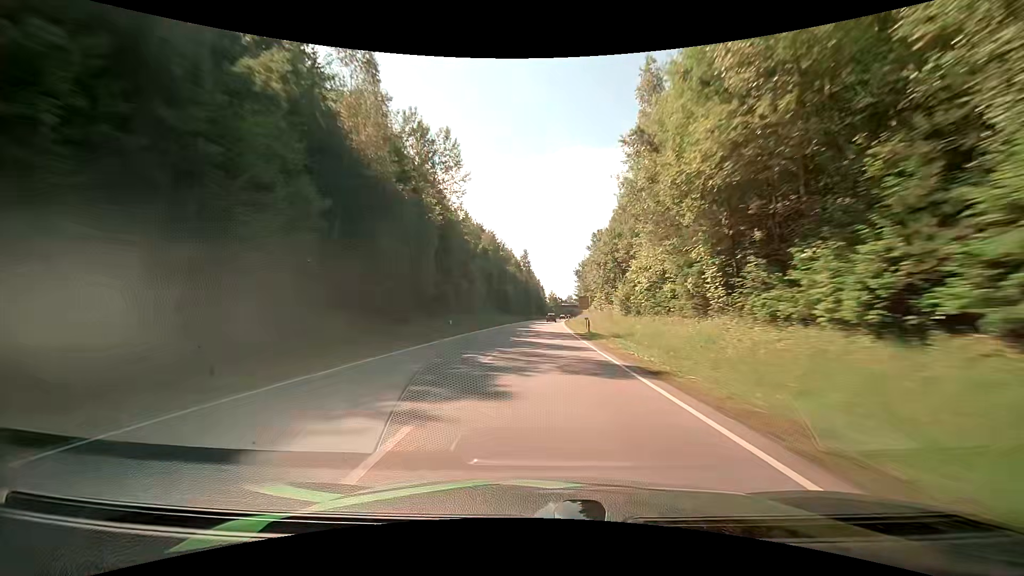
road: primary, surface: asphalt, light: Day
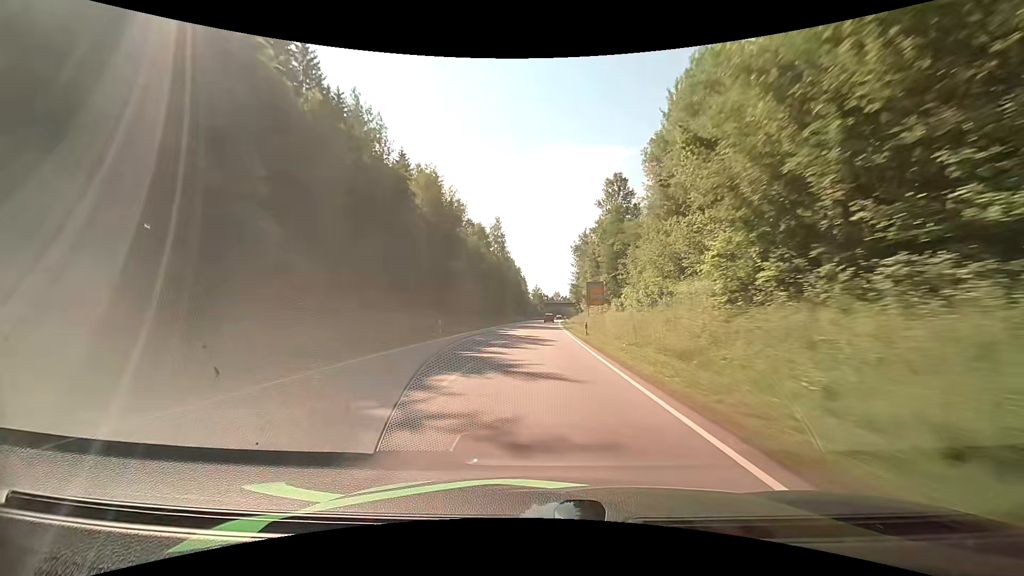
(+0.8, +51.7) m; +2°
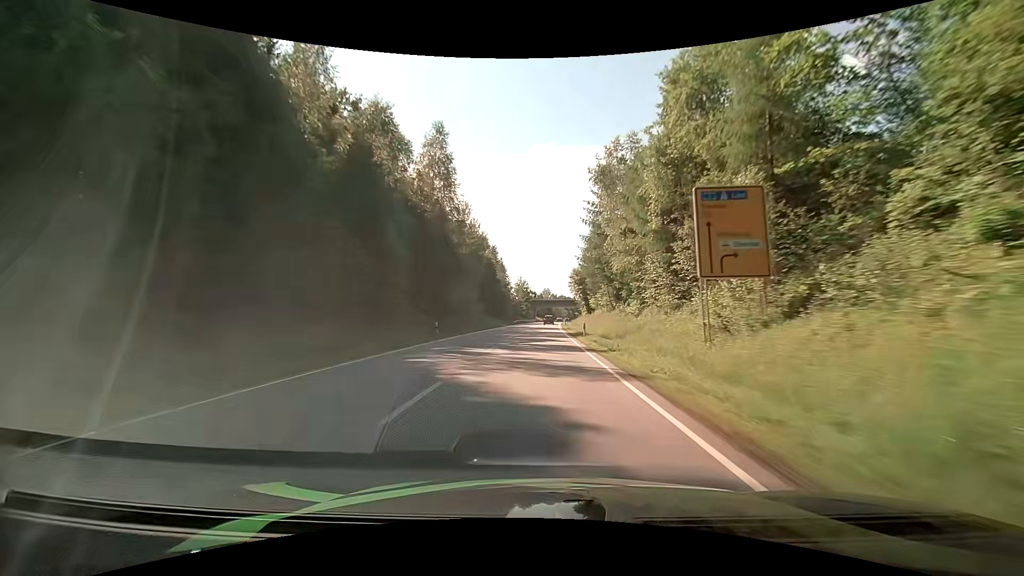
(+0.8, +50.5) m; +2°
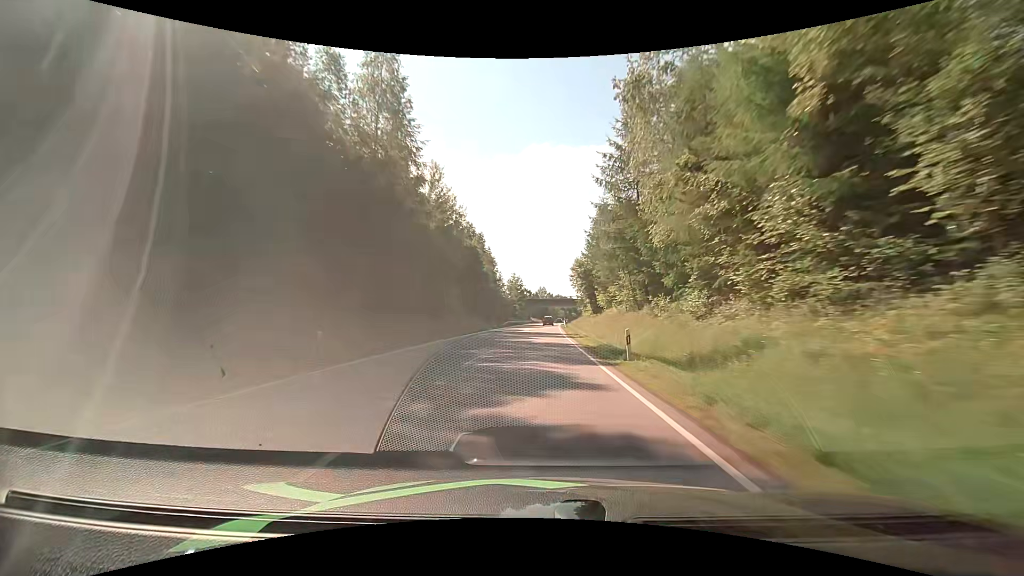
(+0.1, +16.8) m; 0°
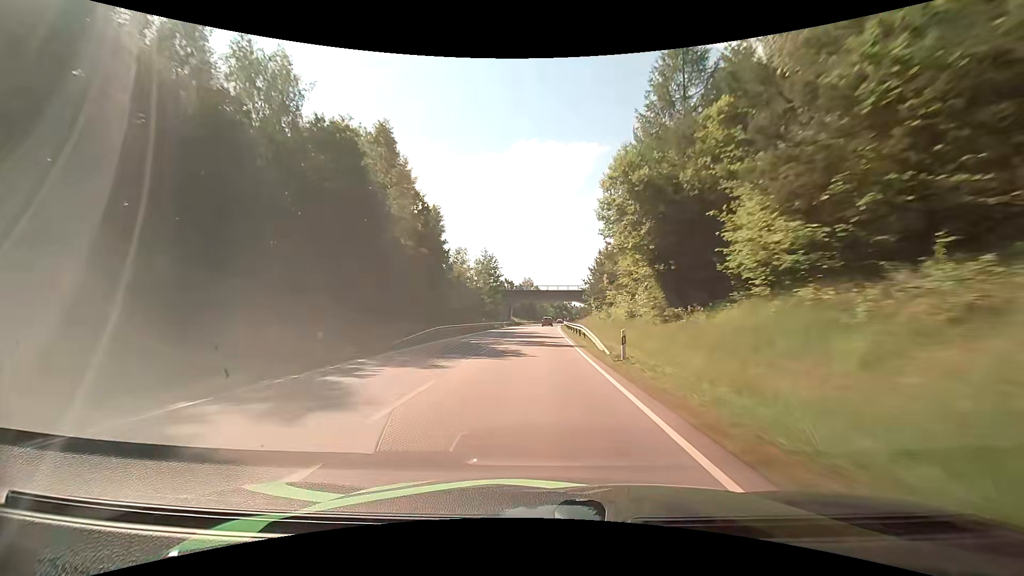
(+0.8, +50.0) m; +2°
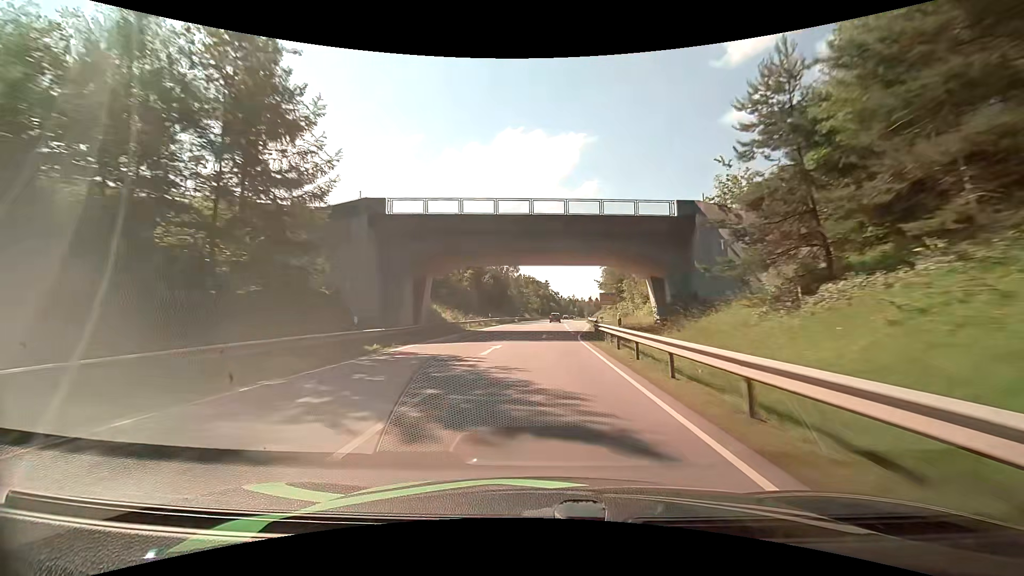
(+1.4, +78.5) m; +2°
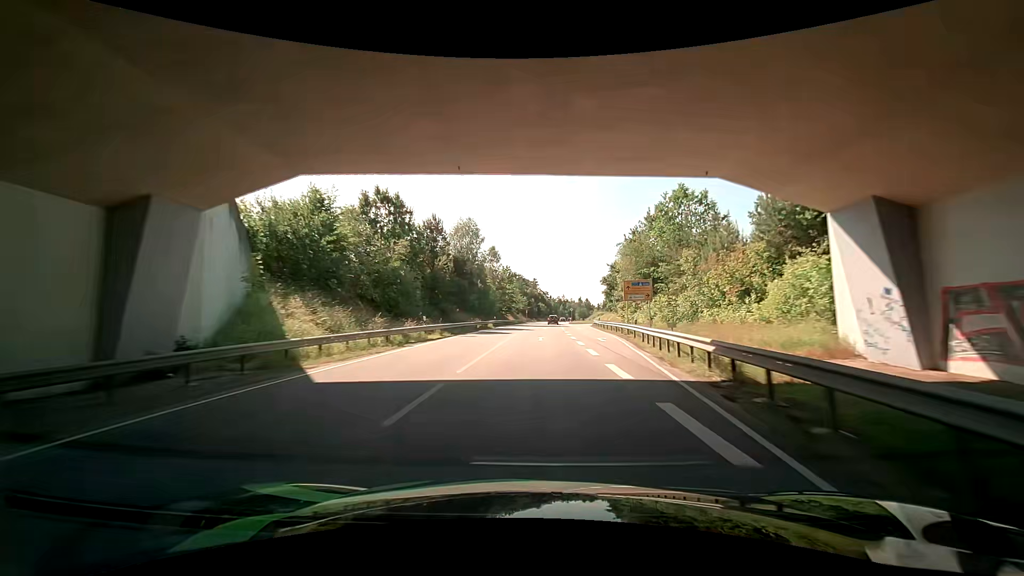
(+0.4, +28.8) m; +1°
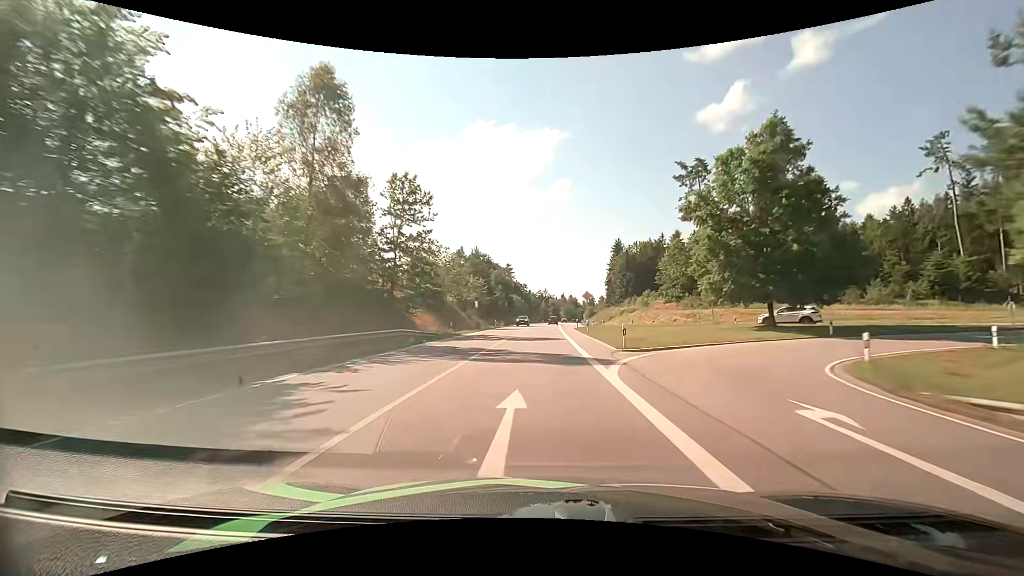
(+2.1, +73.0) m; +2°
(0, +10) (0, +20) (0, +30) (0, +40) (0, +50) (+1, +60) (+1, +70) (+1, +80) (+2, +90) (+2, +100) m
